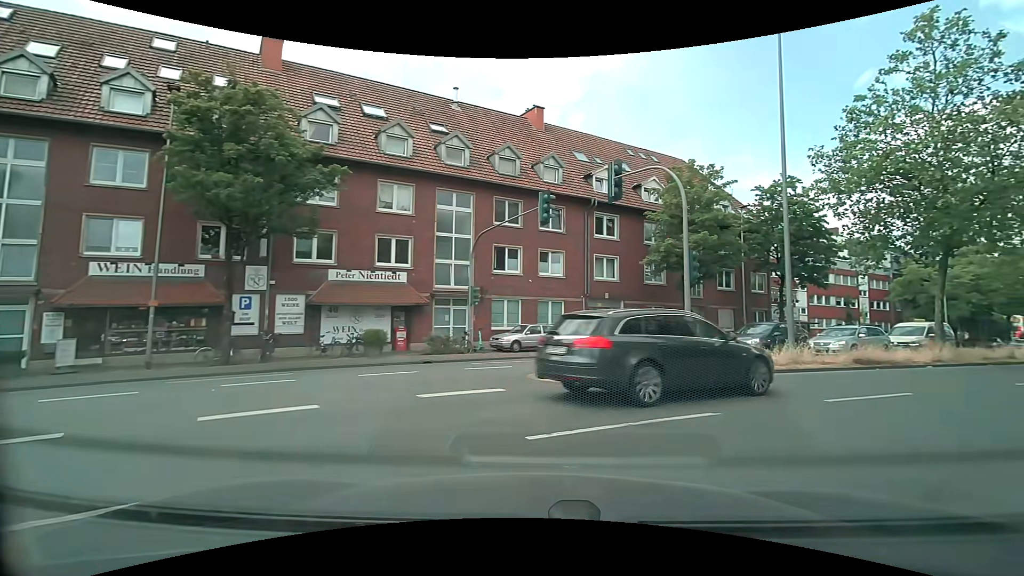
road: residential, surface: asphalt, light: Day
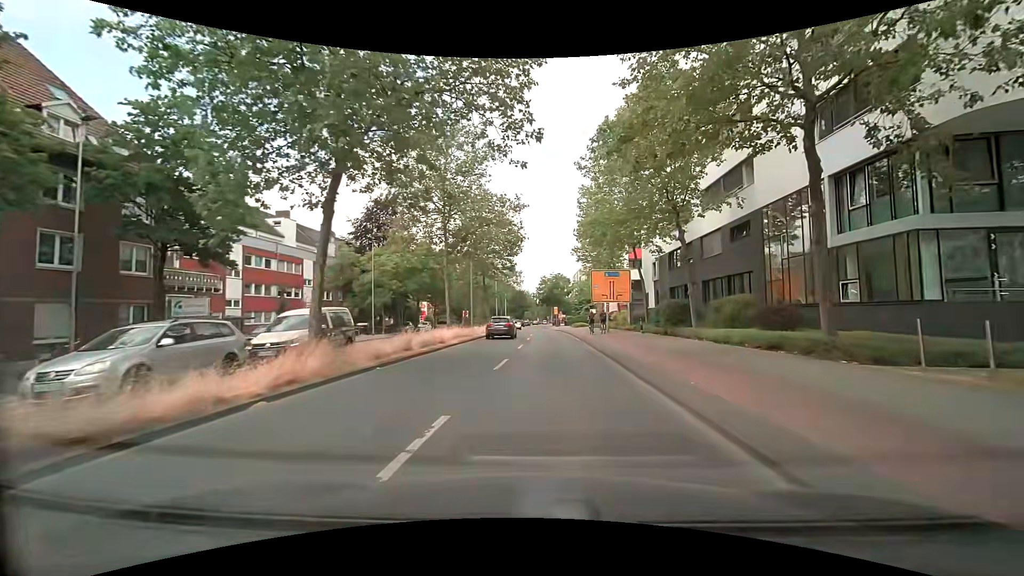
(+9.2, +12.1) m; +55°
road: secondary
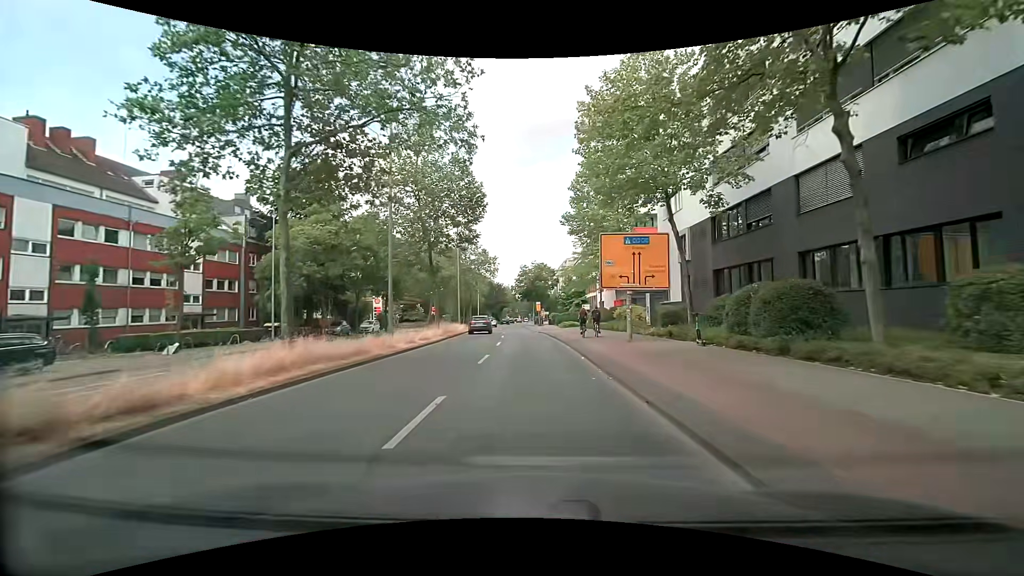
(+0.6, +16.9) m; +1°
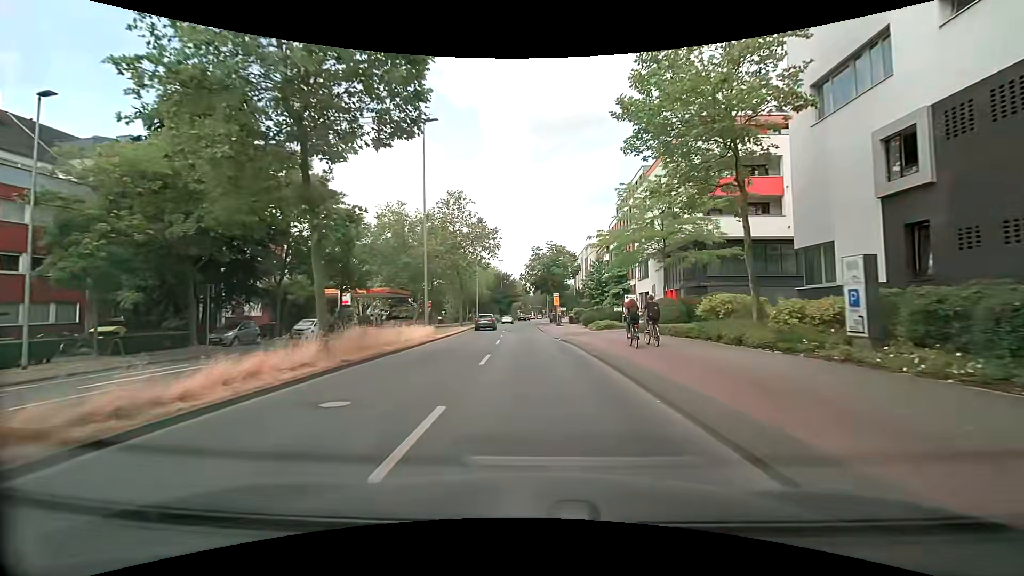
(+0.1, +19.4) m; 0°
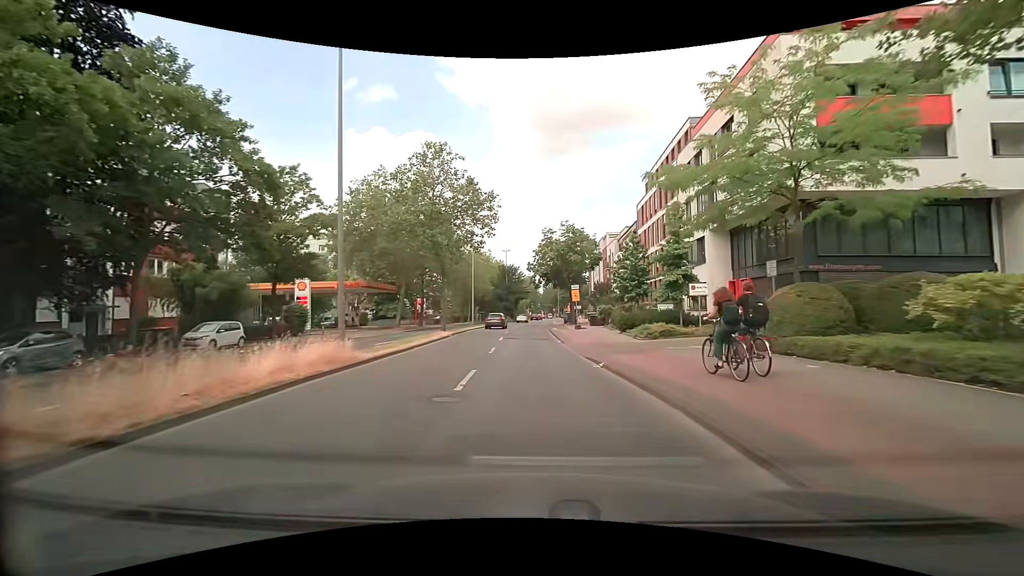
(-0.1, +13.5) m; -2°
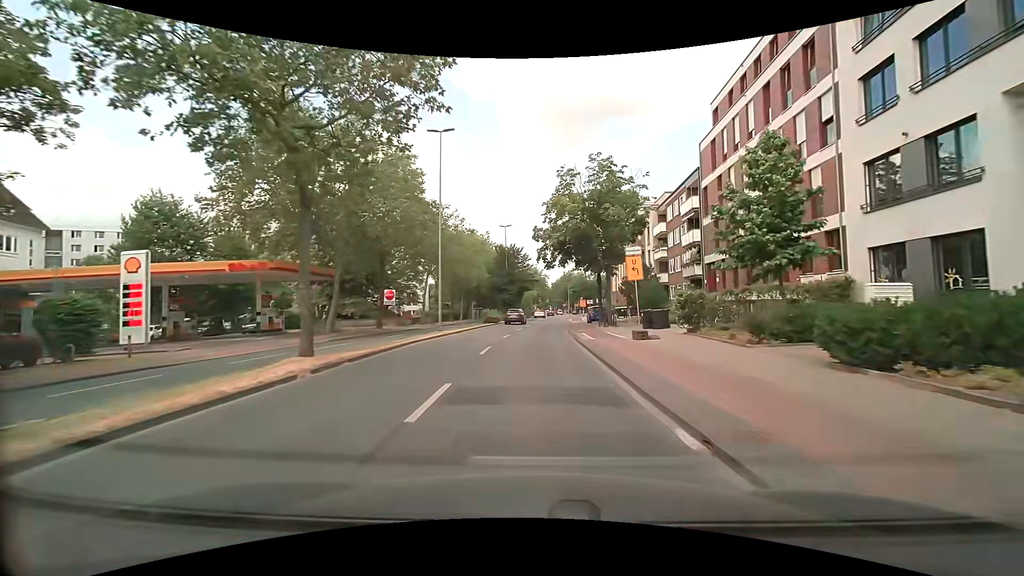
(0.0, +20.9) m; 0°
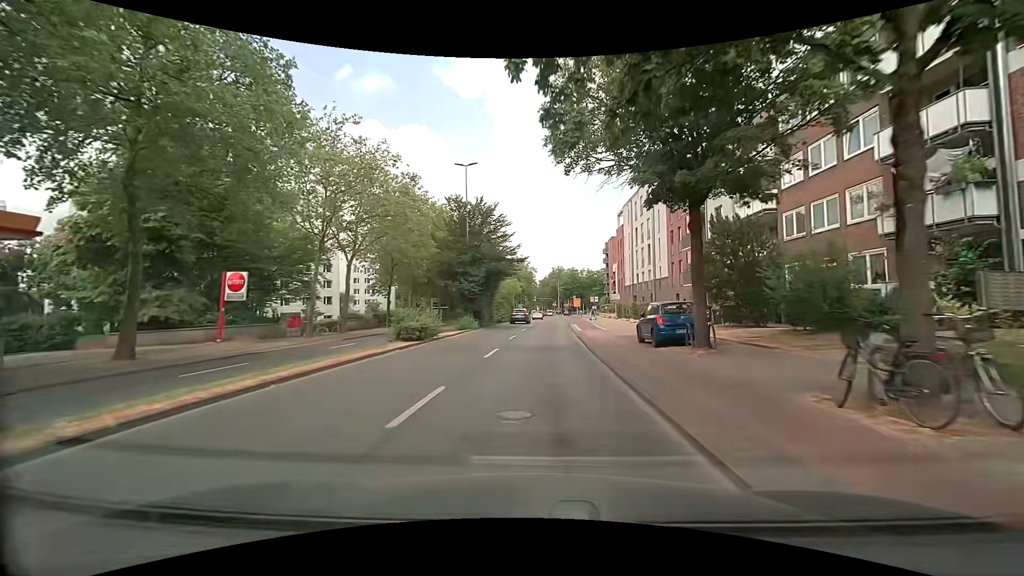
(+0.2, +27.2) m; +1°
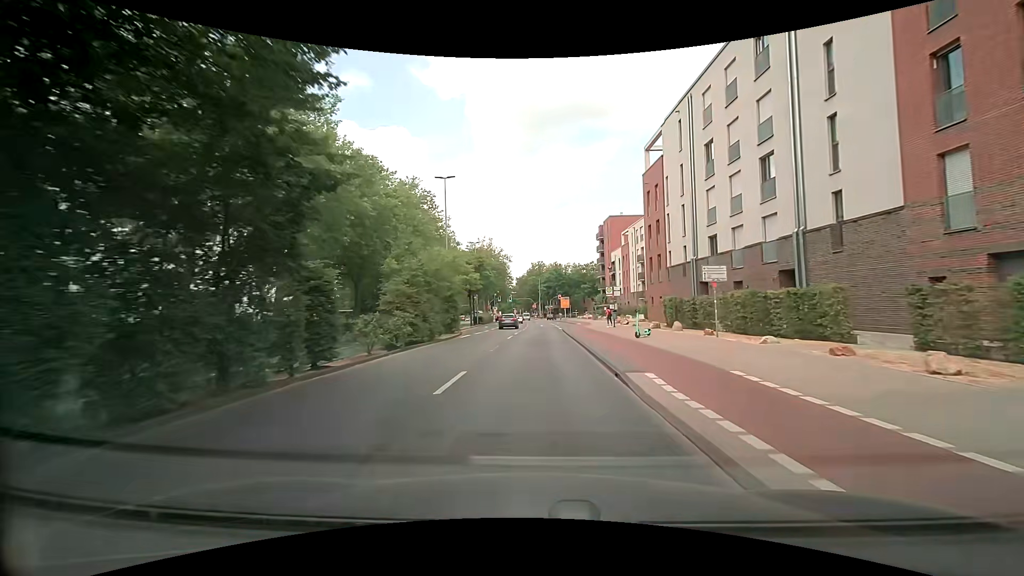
(+0.7, +33.5) m; +2°
